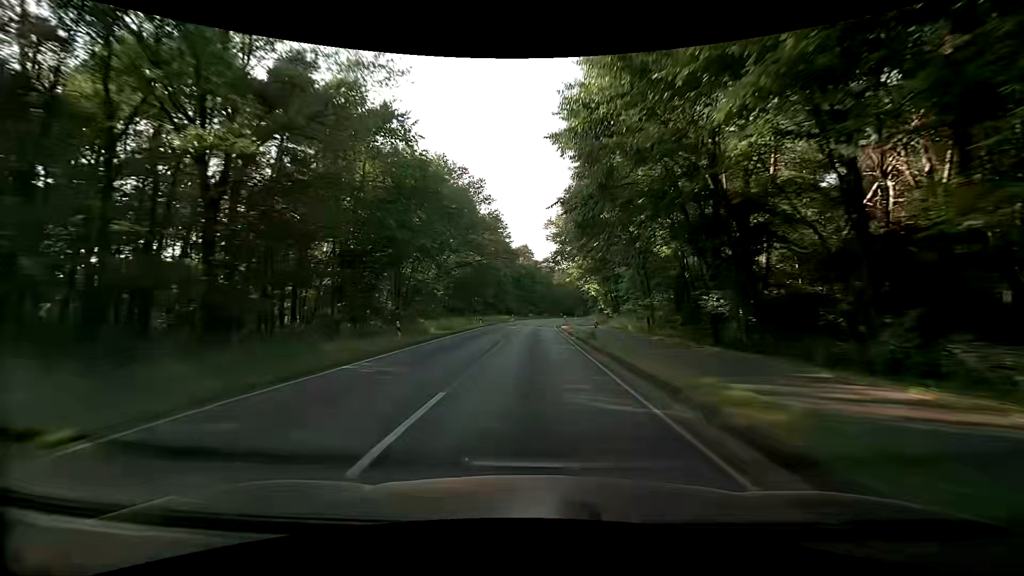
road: secondary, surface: asphalt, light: Day
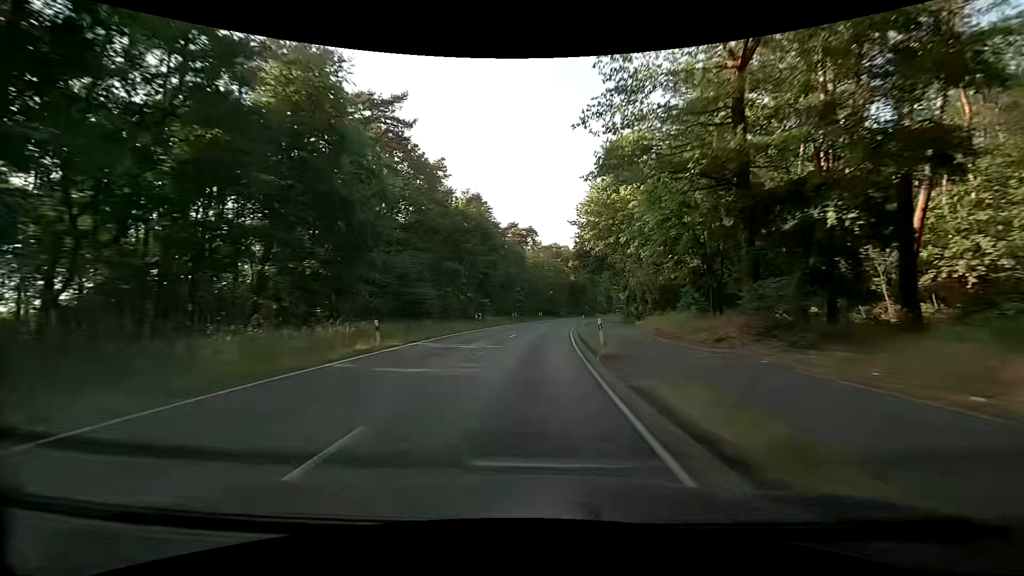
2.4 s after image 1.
(+1.8, +63.2) m; +4°
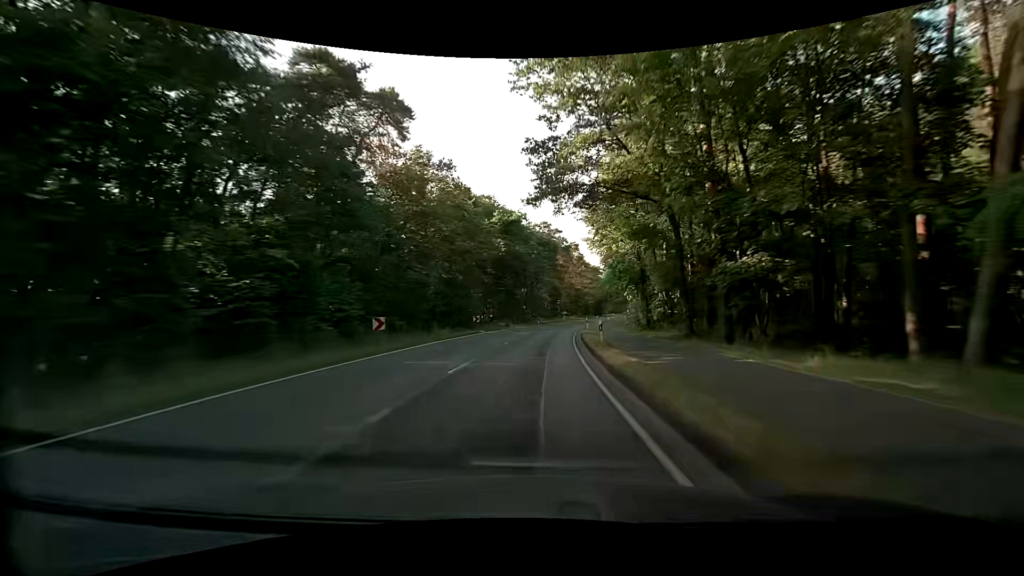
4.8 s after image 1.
(+3.9, +63.1) m; +8°
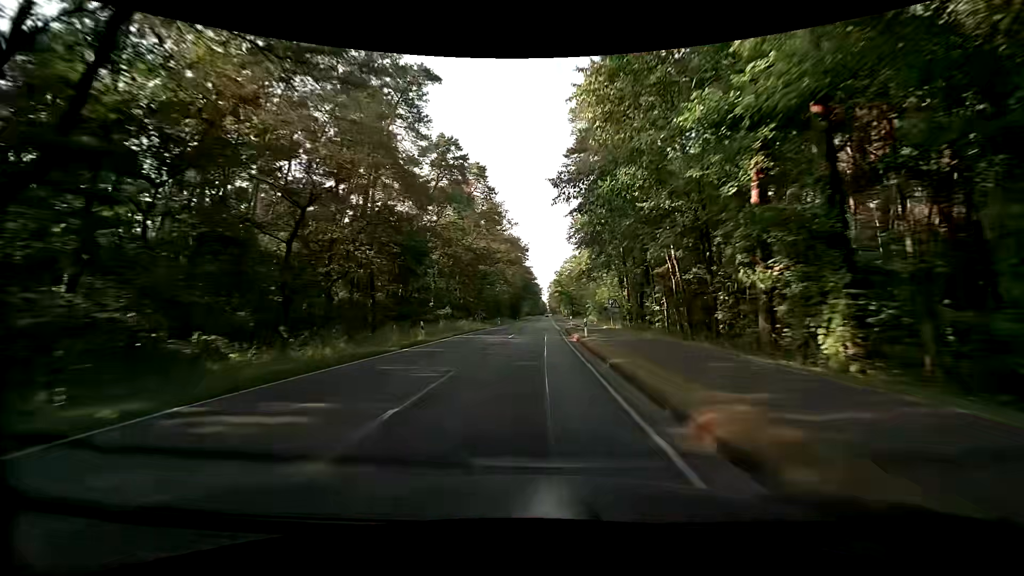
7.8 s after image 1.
(+7.7, +78.6) m; +10°
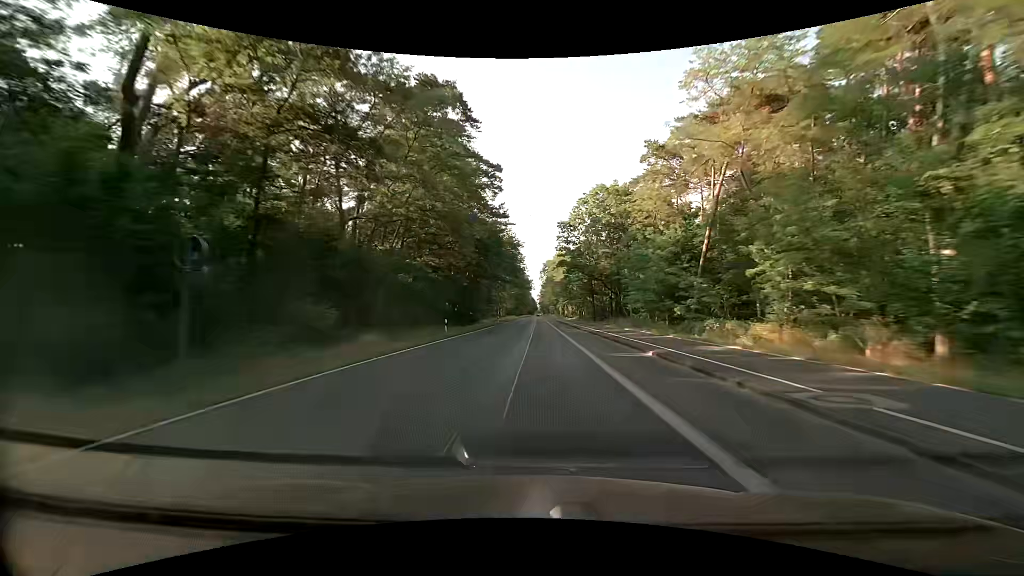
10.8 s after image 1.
(+2.8, +78.9) m; +2°
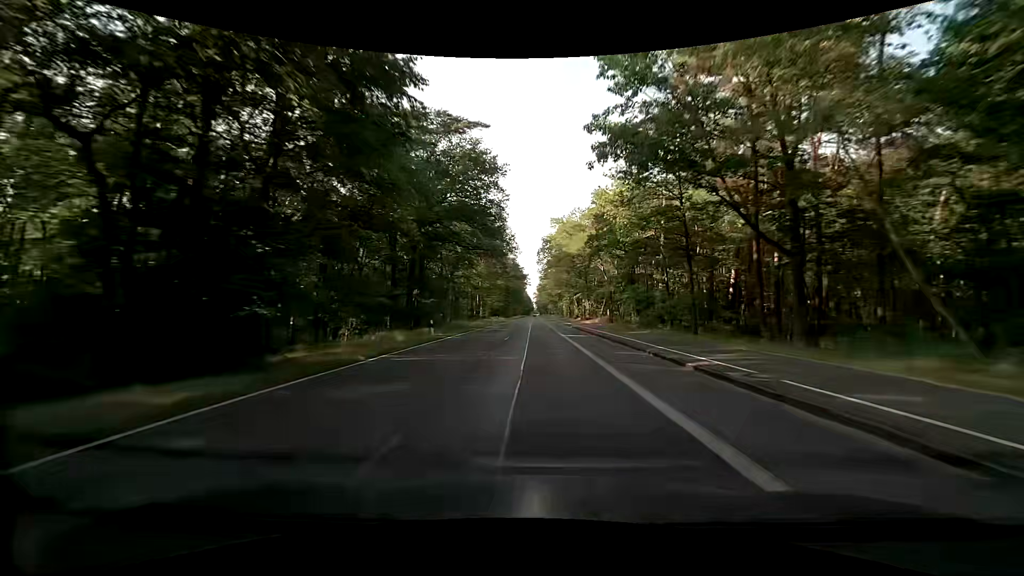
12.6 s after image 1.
(+0.1, +47.4) m; 0°
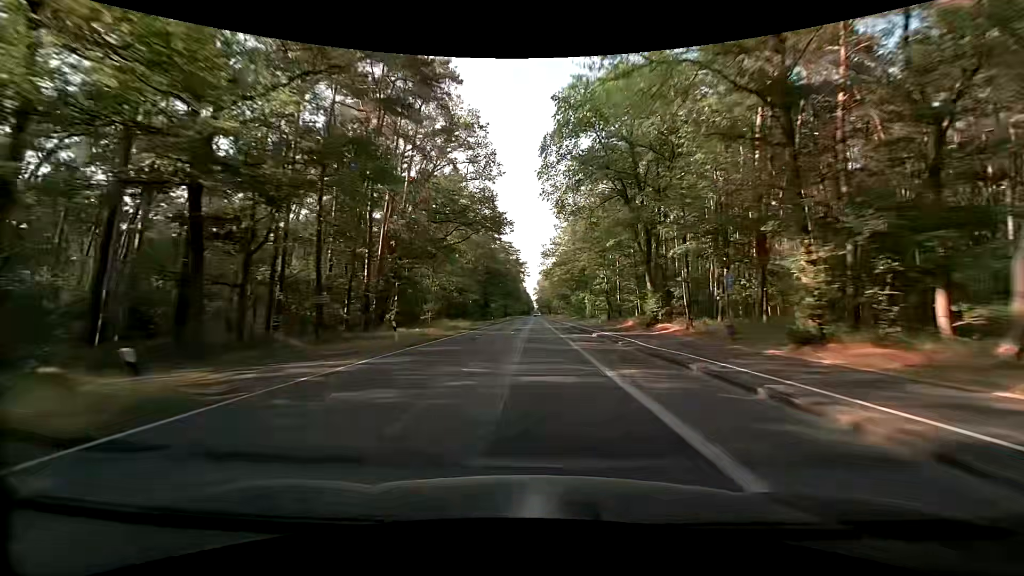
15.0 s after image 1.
(+0.2, +63.2) m; 0°
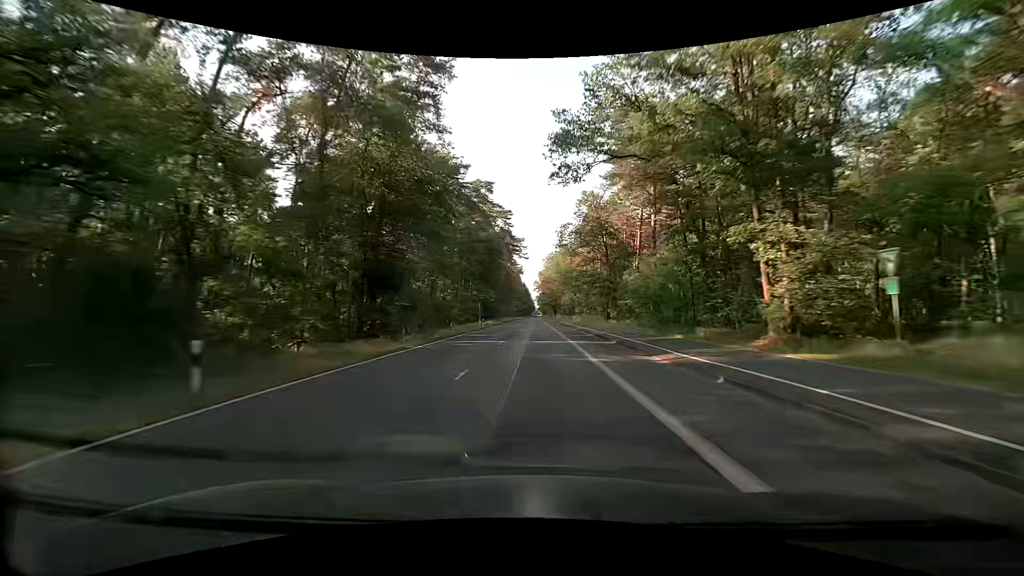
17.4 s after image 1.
(-0.3, +63.2) m; 0°
(0, +10) (0, +20) (0, +30) (0, +40) (0, +50) (0, +60) (0, +70) (-1, +80) (-1, +90) (-1, +100) m
